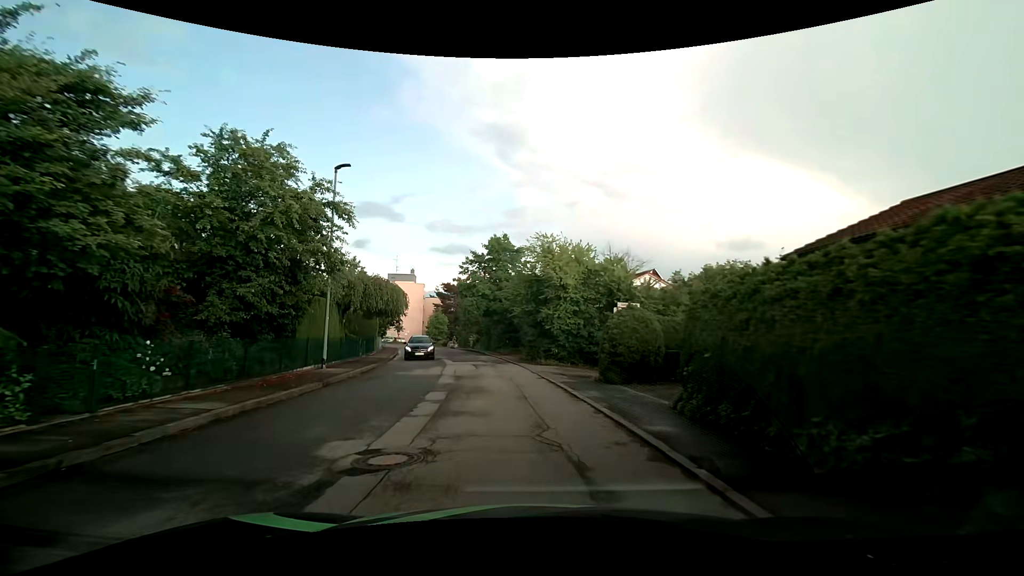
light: Day
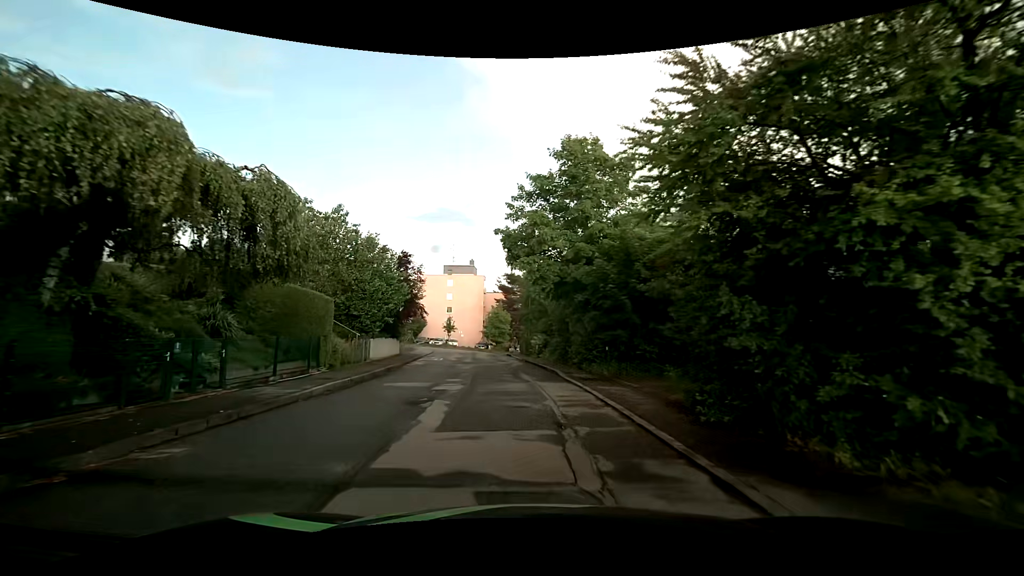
(-1.7, +20.6) m; -9°
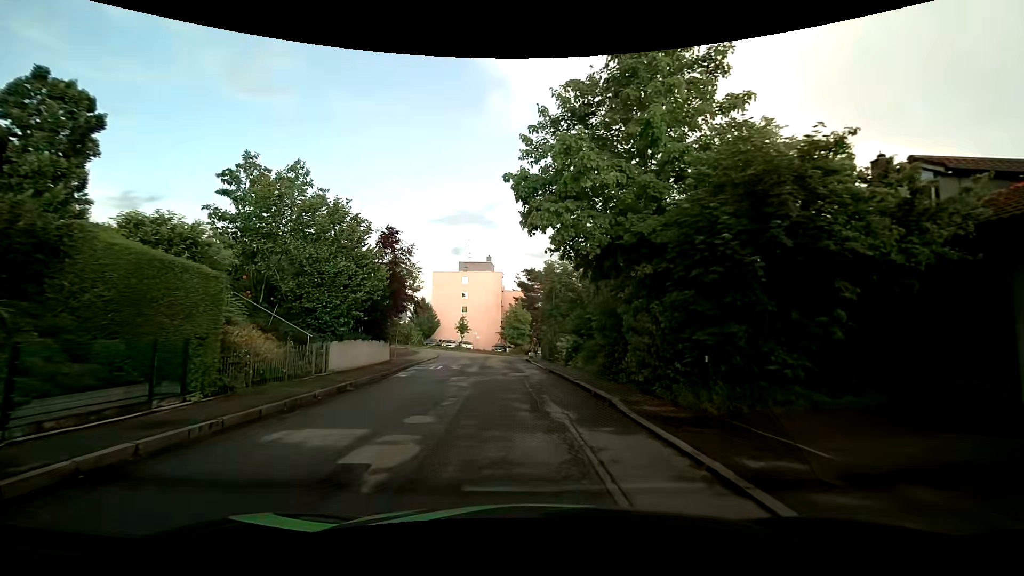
(-0.1, +7.8) m; 0°
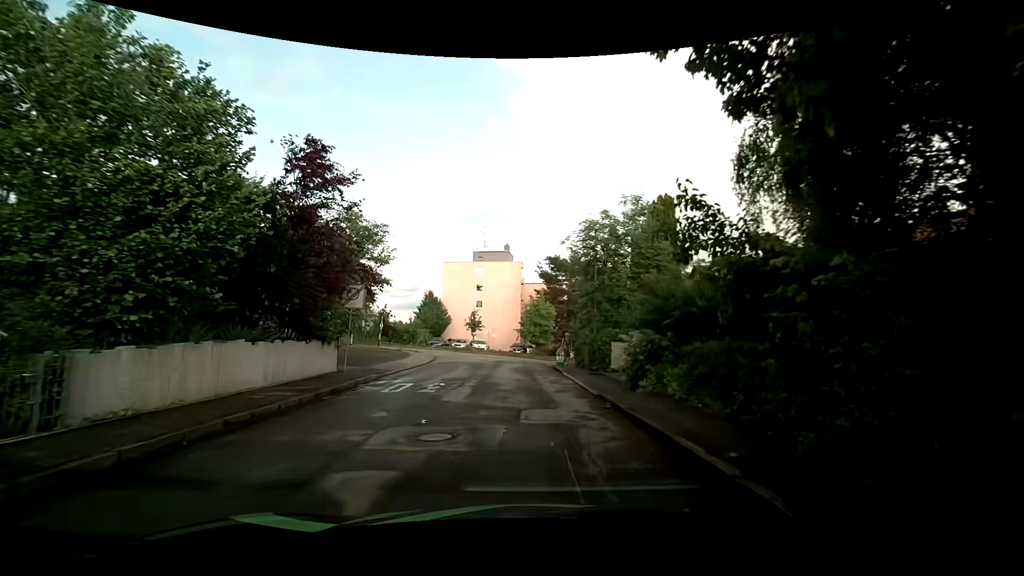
(-0.5, +10.9) m; -4°
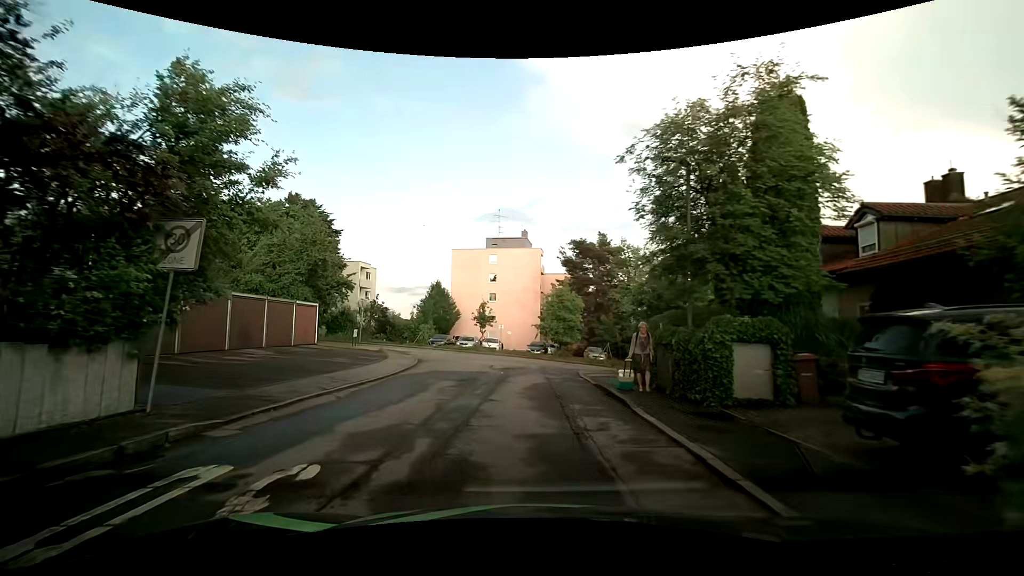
(-0.3, +10.1) m; -2°
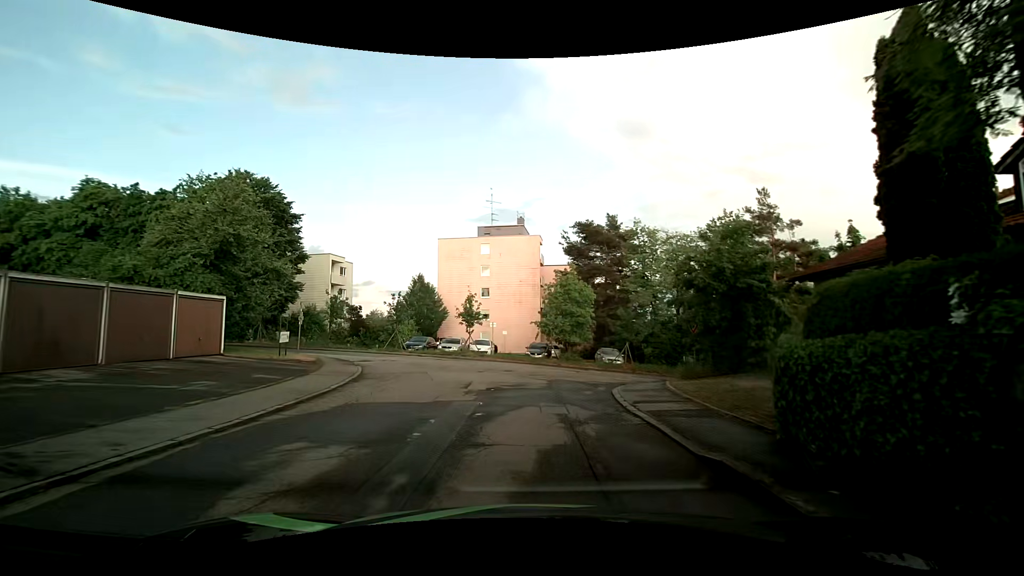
(-0.1, +8.9) m; -1°
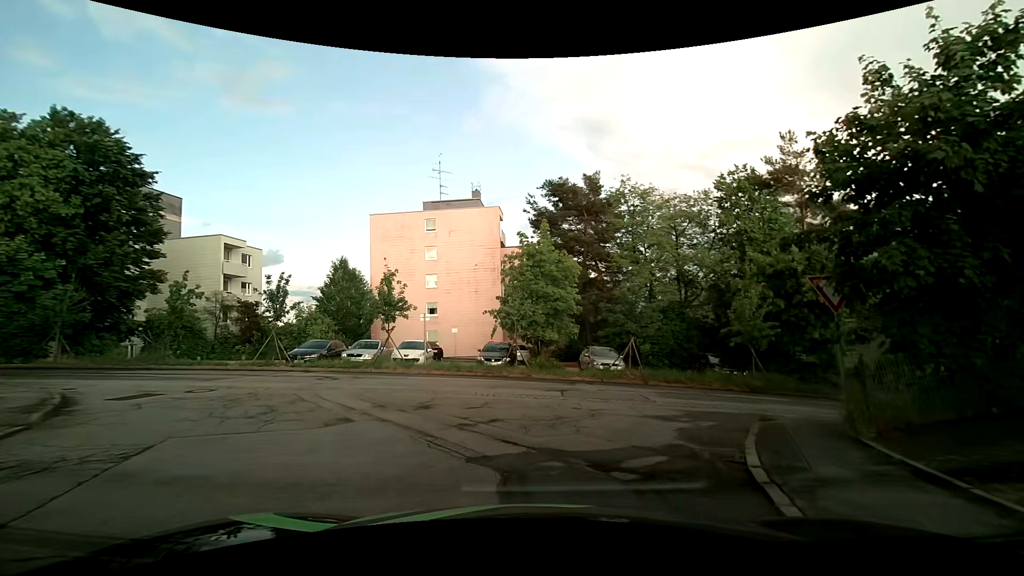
(+0.6, +12.6) m; +4°
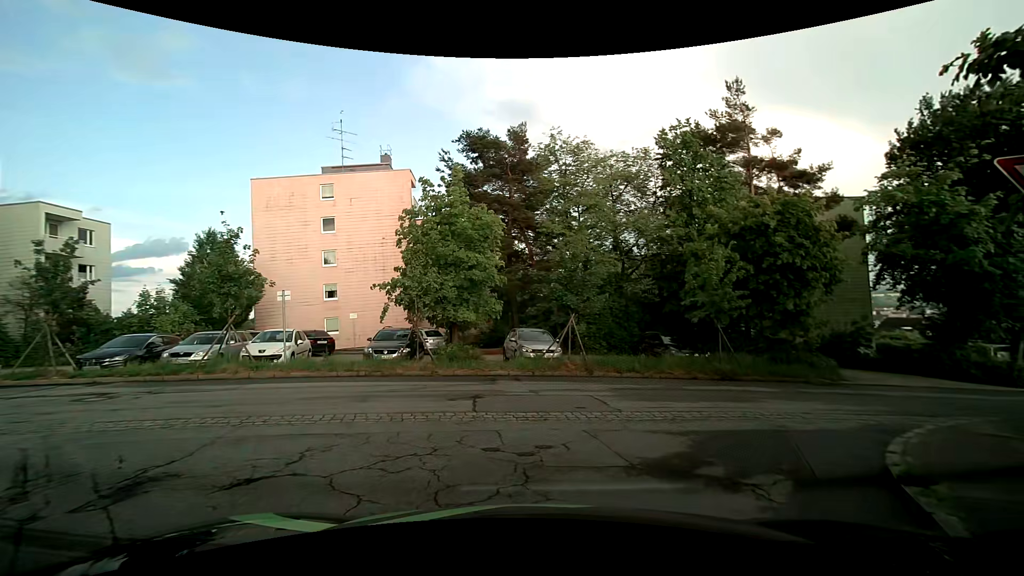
(+0.4, +6.0) m; +7°
